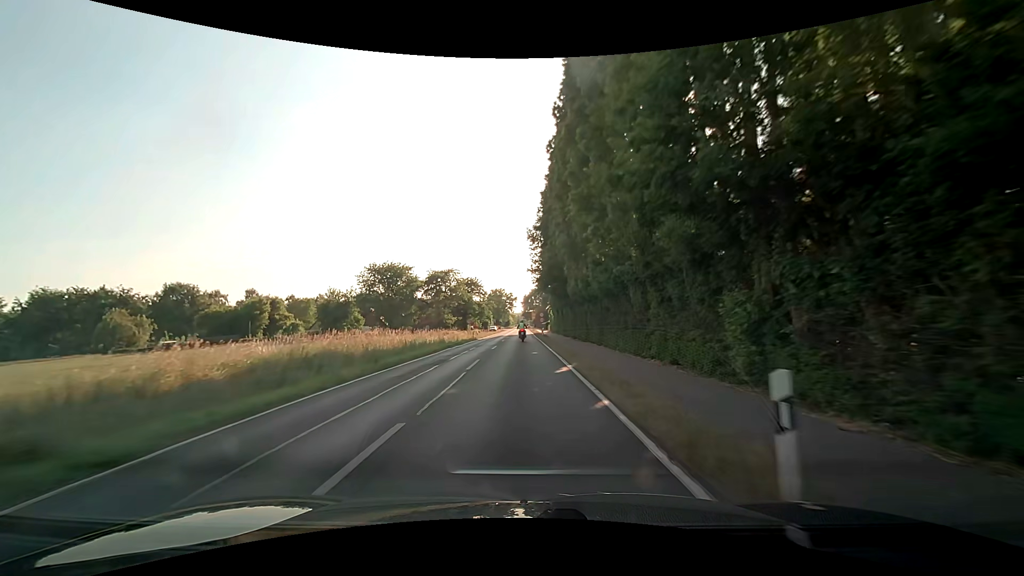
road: secondary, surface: asphalt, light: Day
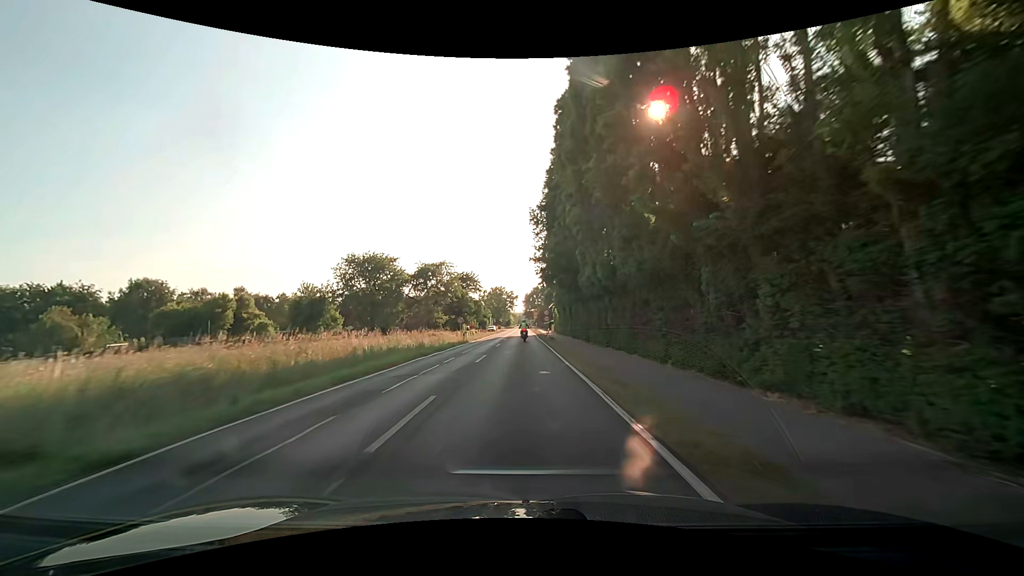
(0.0, +9.5) m; 0°
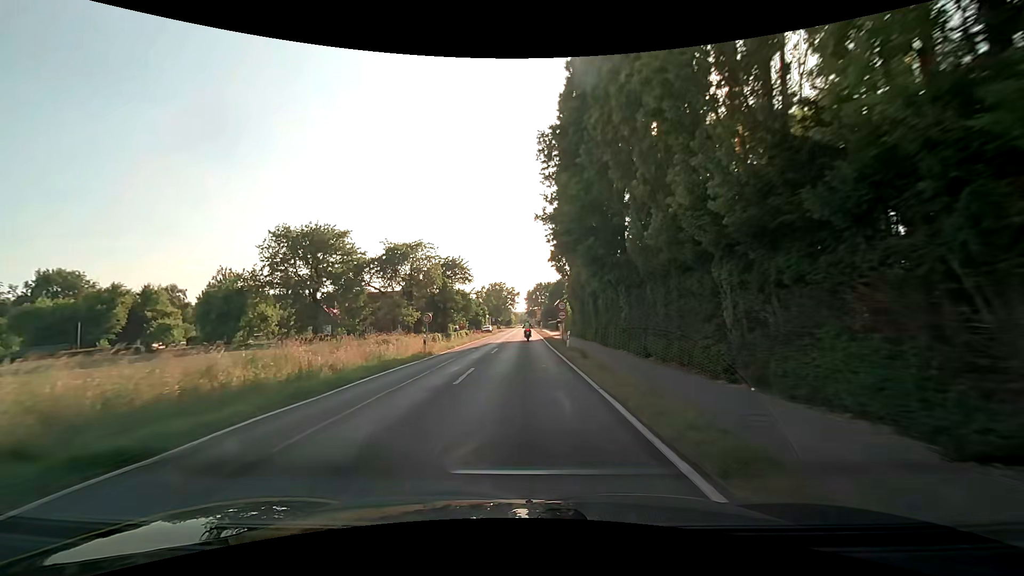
(0.0, +18.2) m; 0°
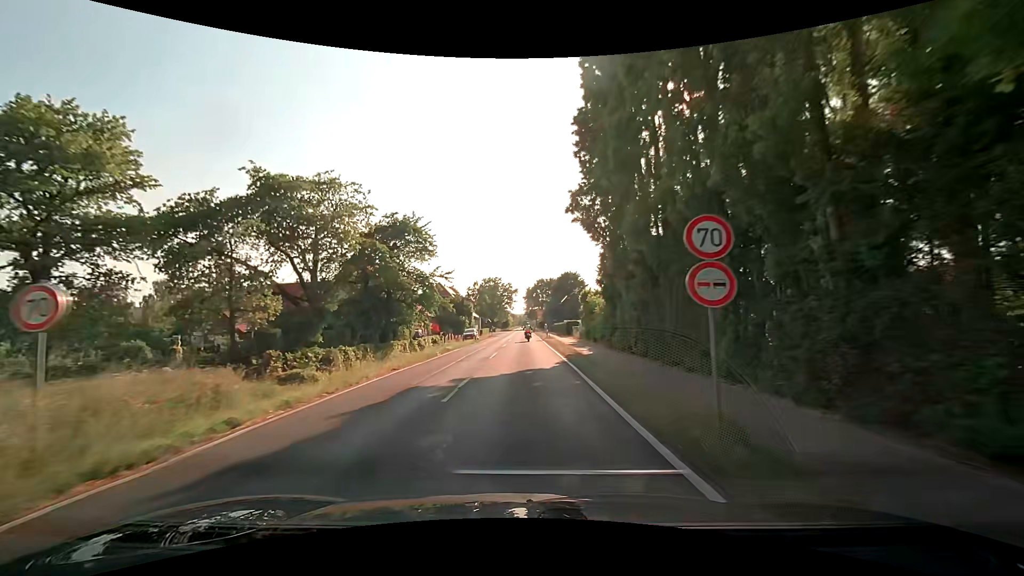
(-0.1, +25.9) m; 0°
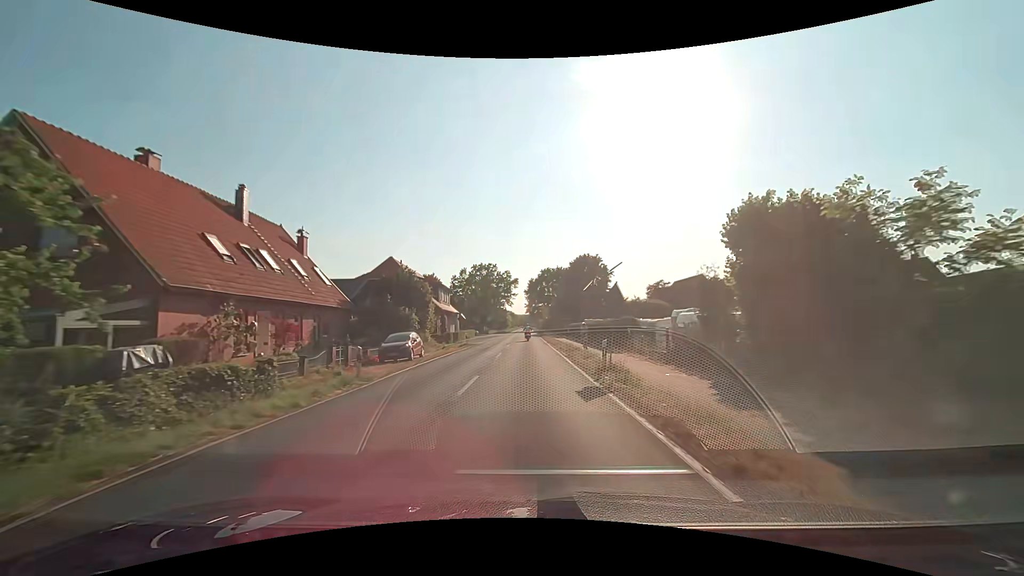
(-0.2, +35.3) m; -1°
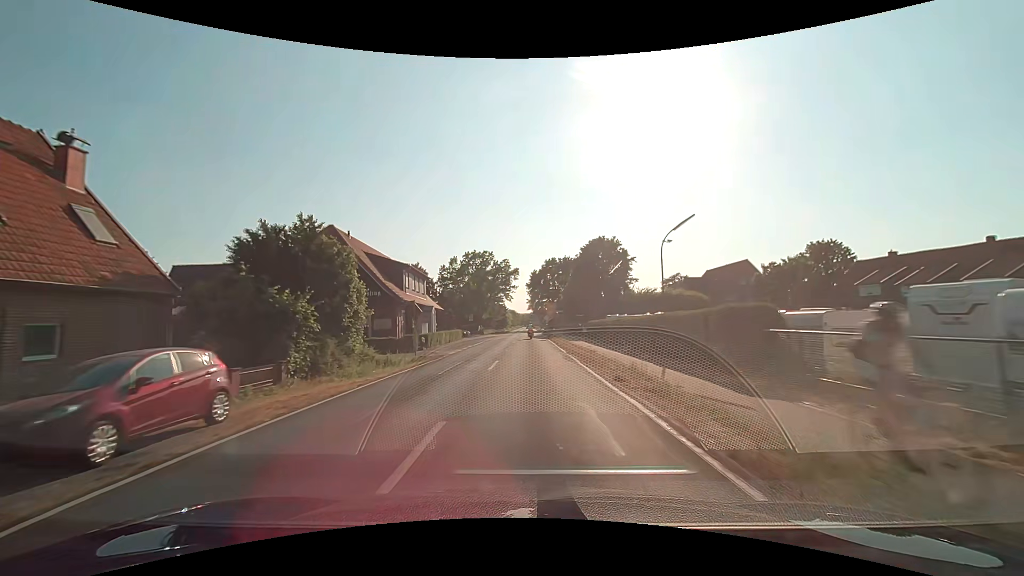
(0.0, +18.8) m; 0°
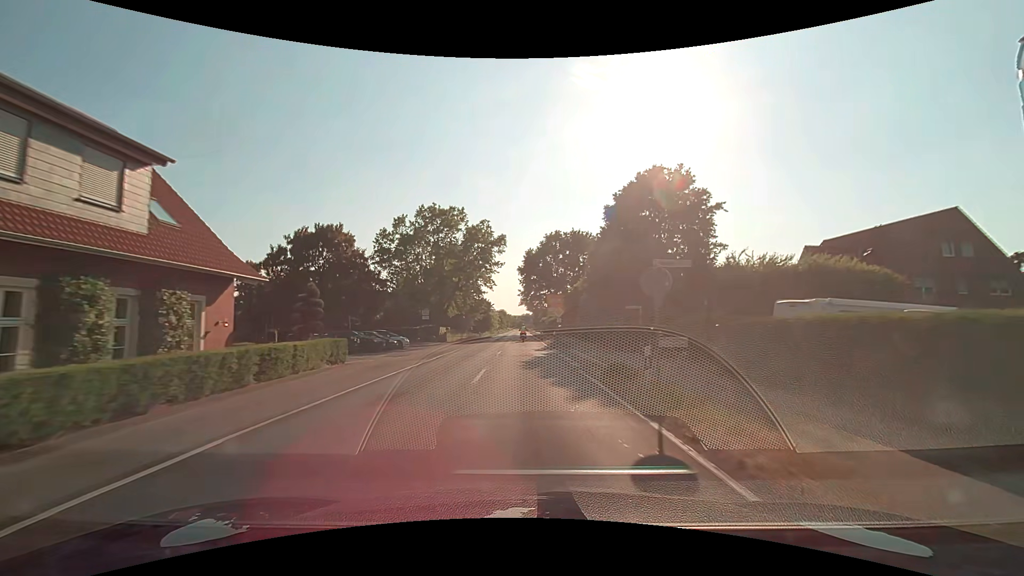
(+0.3, +39.2) m; +1°
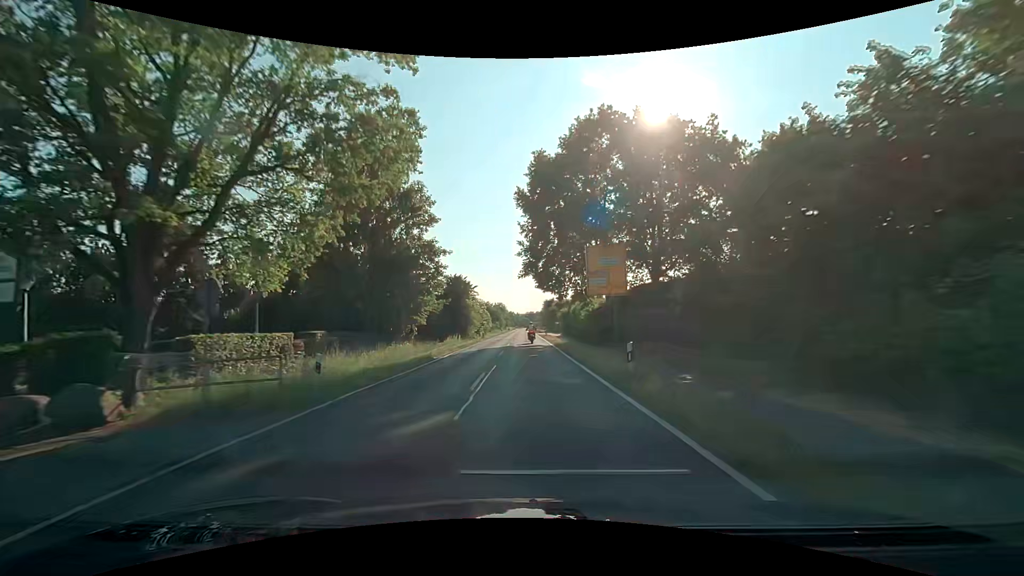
(-0.2, +49.5) m; 0°
(0, +10) (0, +20) (0, +30) (0, +40) (0, +50) (+1, +60) (+1, +70) (+1, +80) (+1, +90) (+1, +100) m
